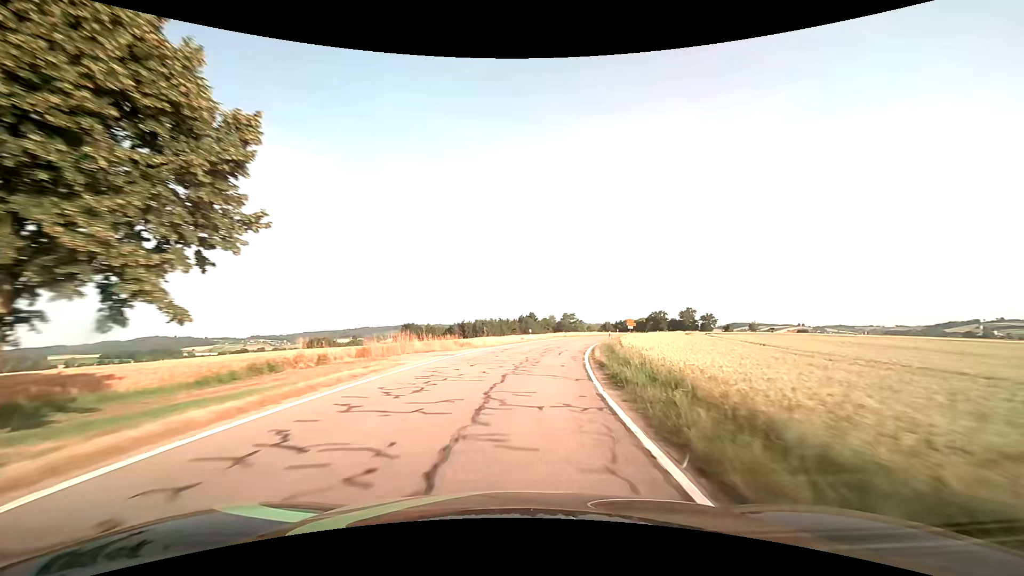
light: Day
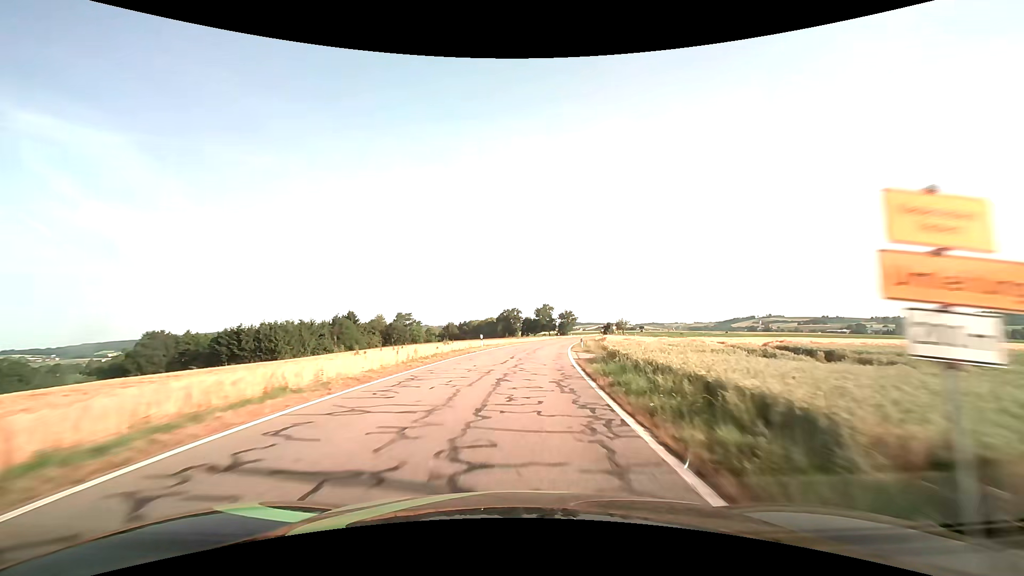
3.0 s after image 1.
(+9.5, +58.0) m; +18°
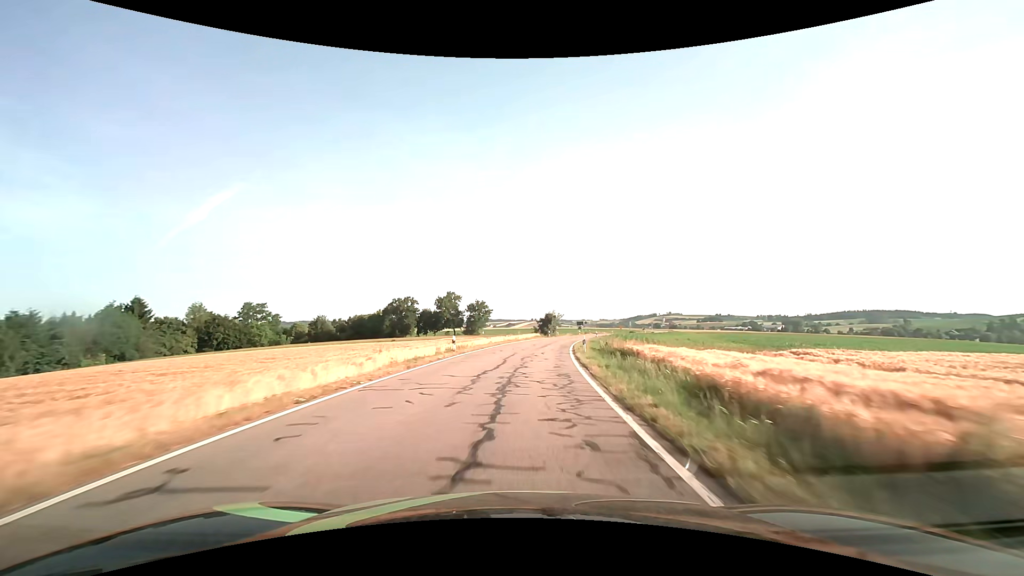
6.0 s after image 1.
(+5.3, +59.0) m; +10°
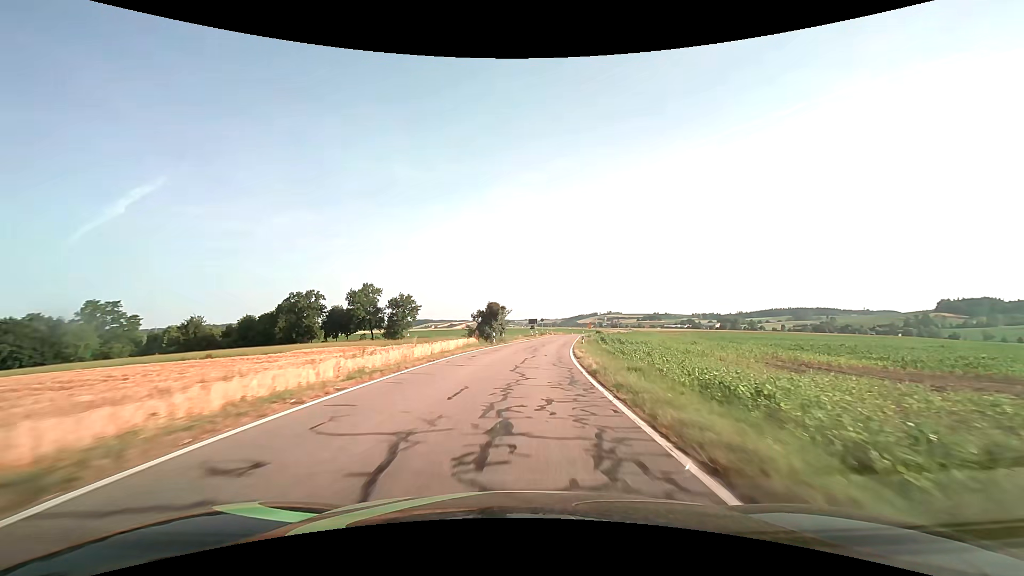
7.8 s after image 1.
(+1.9, +35.3) m; +7°
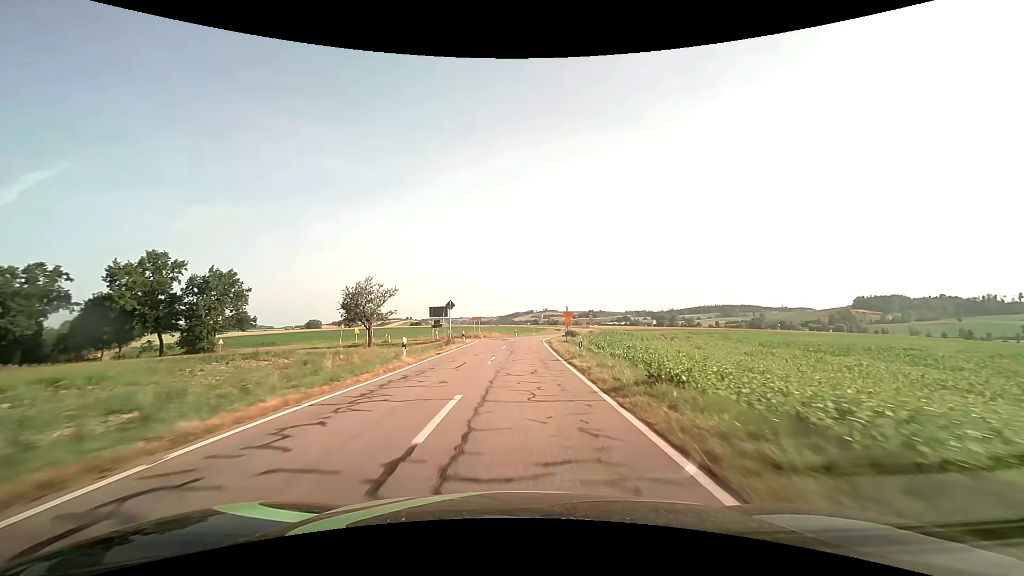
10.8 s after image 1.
(+4.7, +56.6) m; +8°
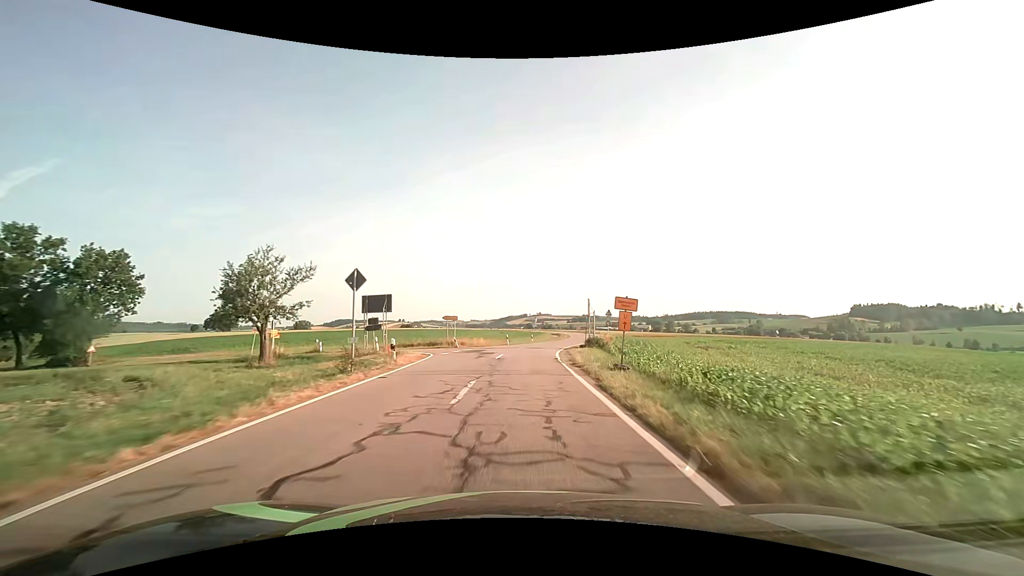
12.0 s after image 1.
(0.0, +21.3) m; 0°
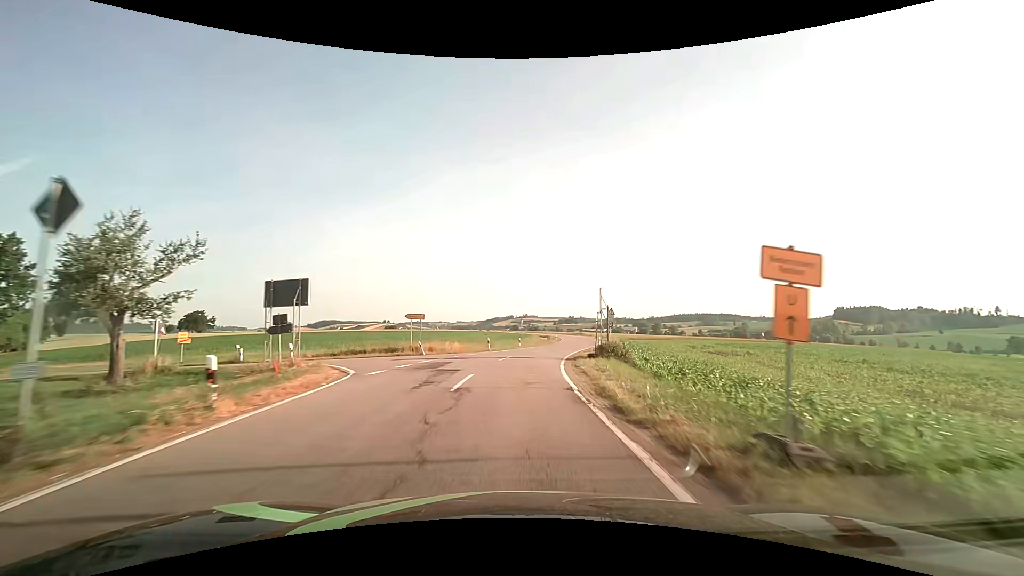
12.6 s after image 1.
(+0.1, +10.5) m; +2°
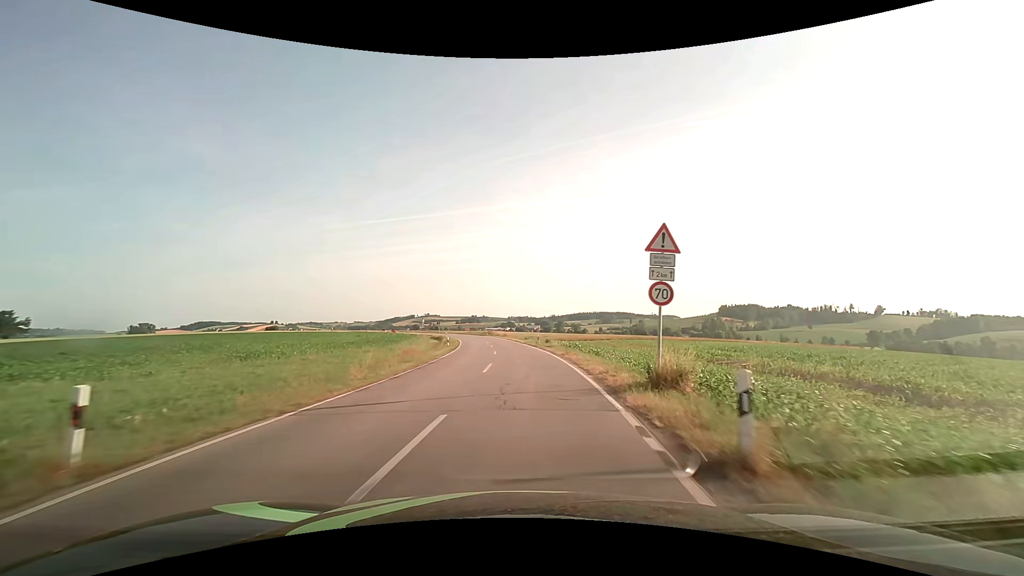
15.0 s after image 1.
(+3.7, +41.6) m; +11°
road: secondary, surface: asphalt
(0, +10) (0, +20) (0, +30) (0, +40) (-1, +50) (-2, +60) (-3, +70) (-5, +80) (-6, +90) (-9, +99) m
